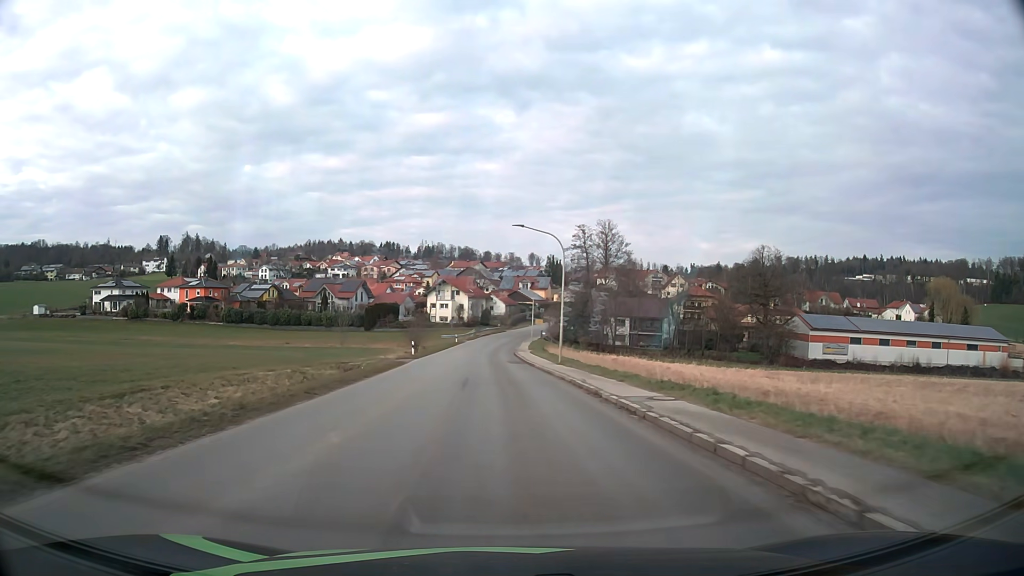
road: tertiary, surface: asphalt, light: Day
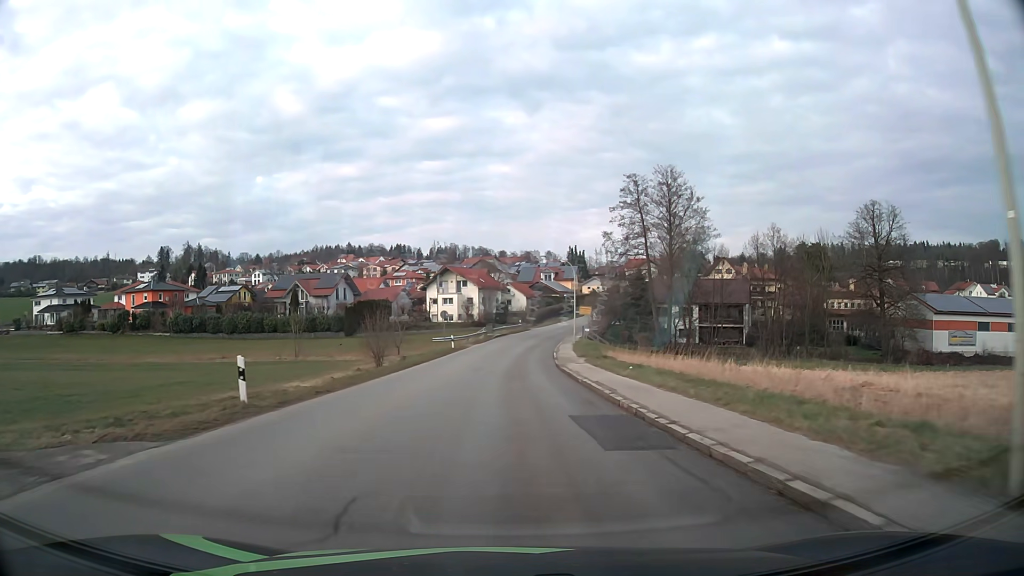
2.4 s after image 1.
(-0.7, +32.3) m; -2°
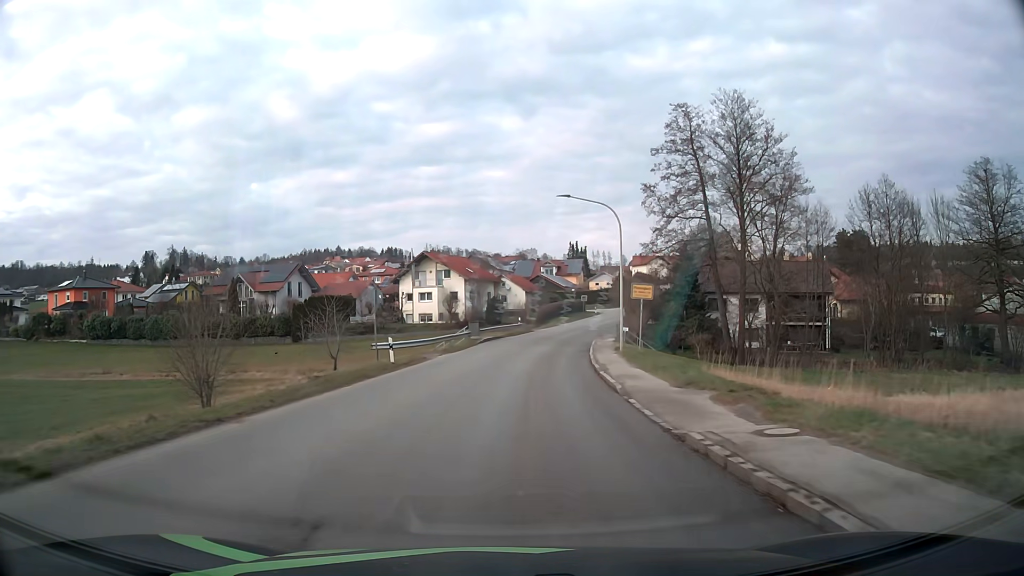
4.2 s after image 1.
(+0.1, +24.6) m; 0°
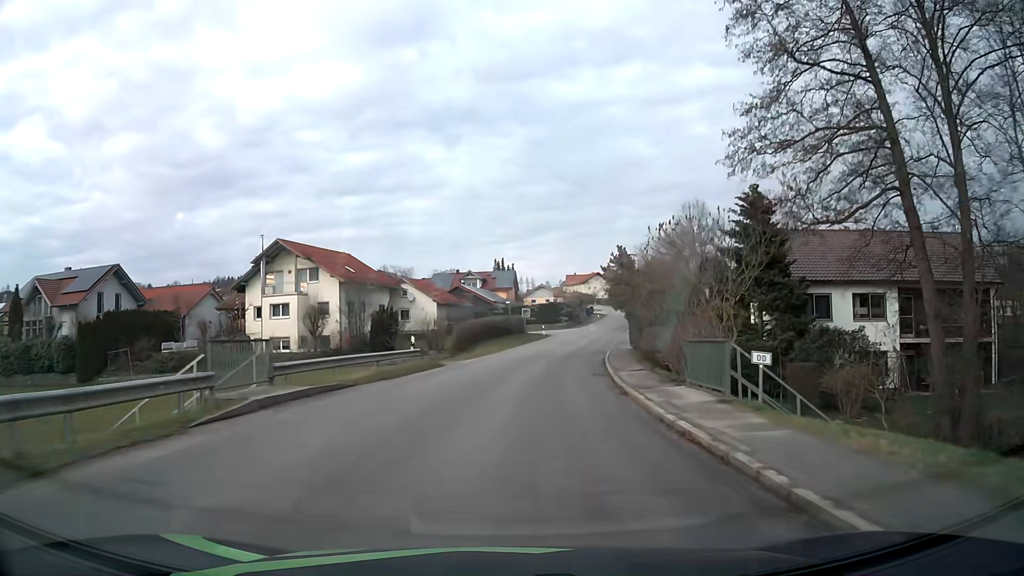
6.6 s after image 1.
(+1.6, +32.6) m; +6°
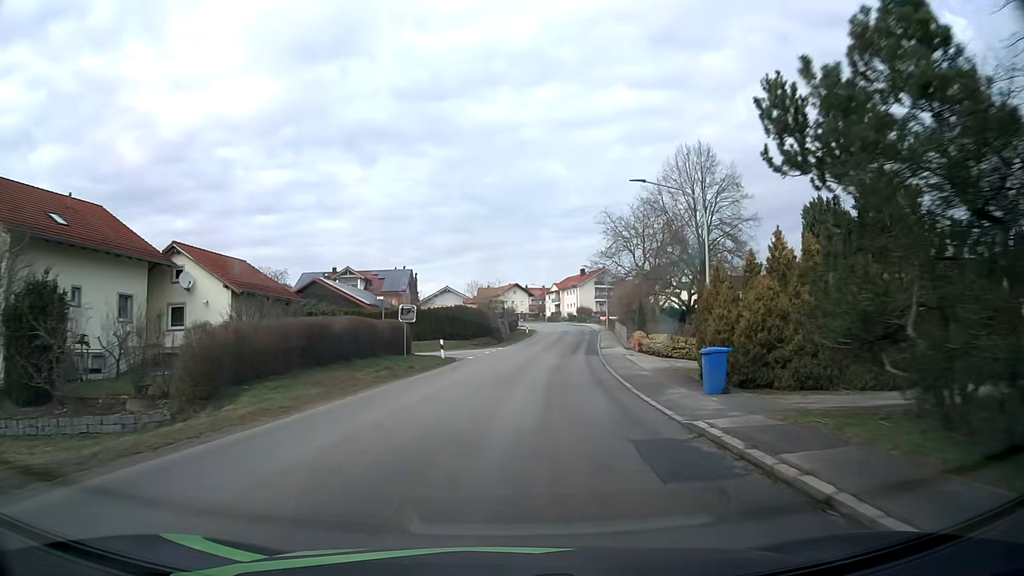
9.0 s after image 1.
(+2.1, +32.5) m; +8°
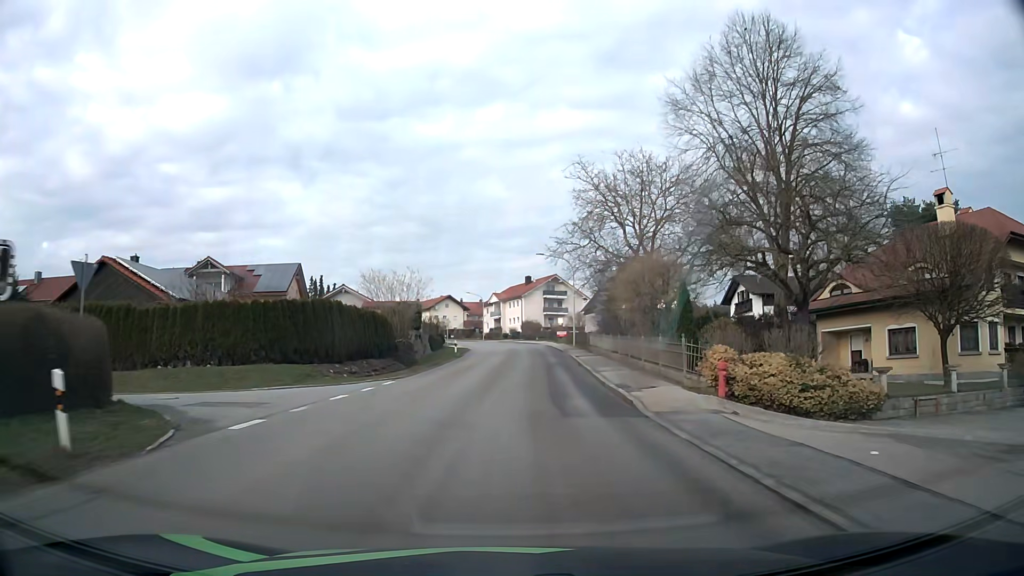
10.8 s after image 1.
(+1.4, +24.8) m; +5°
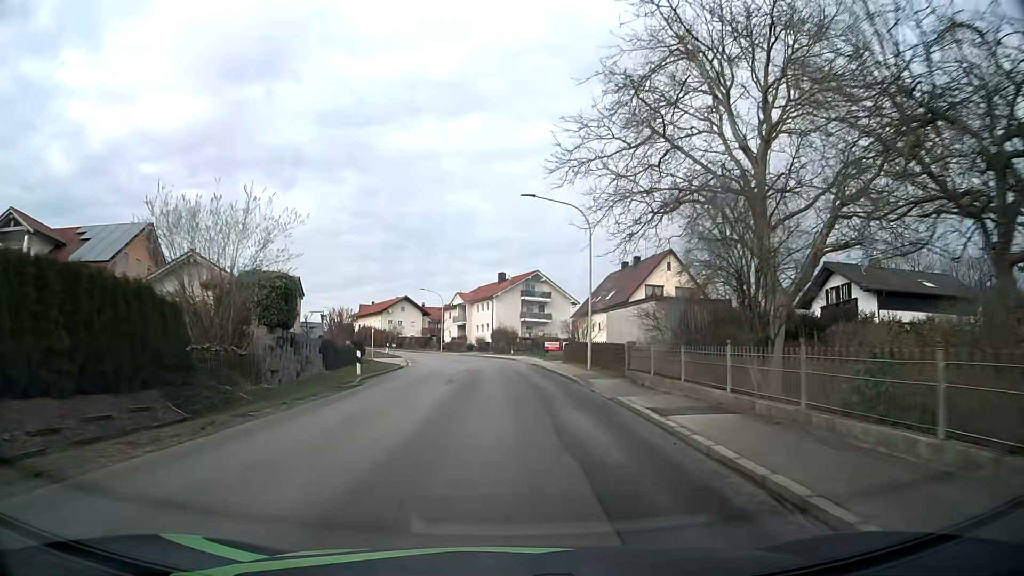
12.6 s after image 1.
(+0.7, +24.8) m; +2°
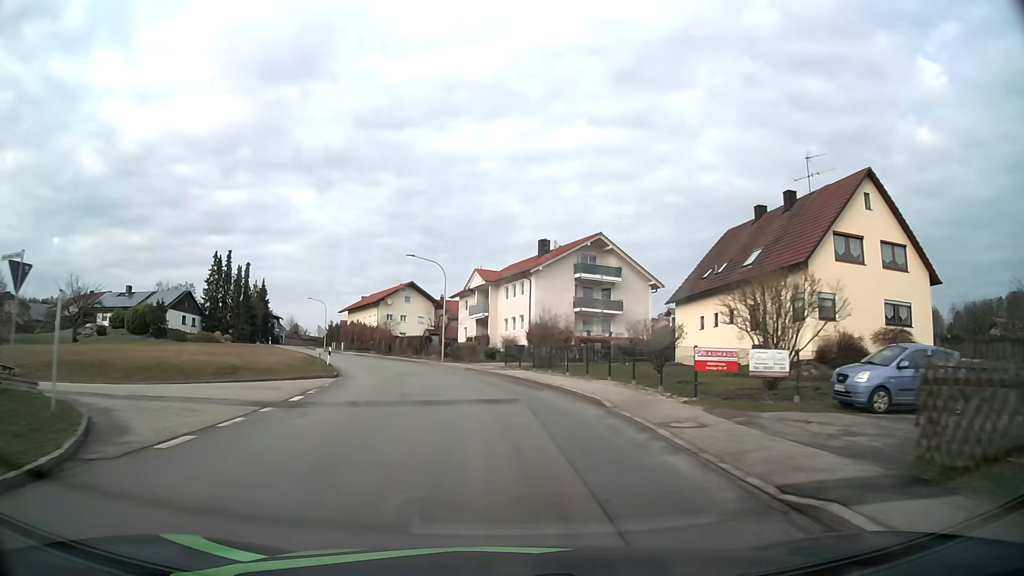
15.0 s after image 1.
(-0.3, +32.5) m; -3°
